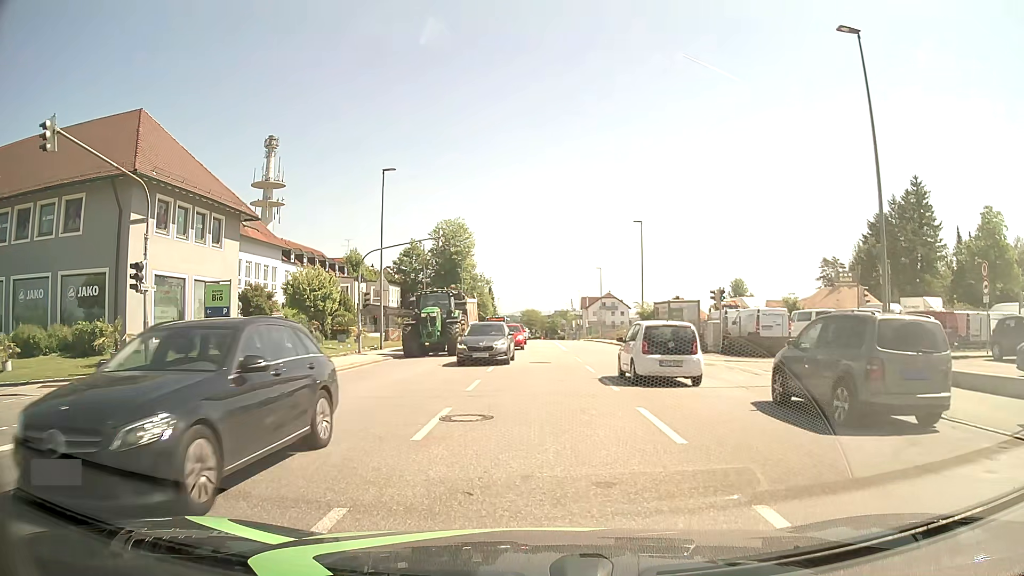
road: tertiary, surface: asphalt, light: Day
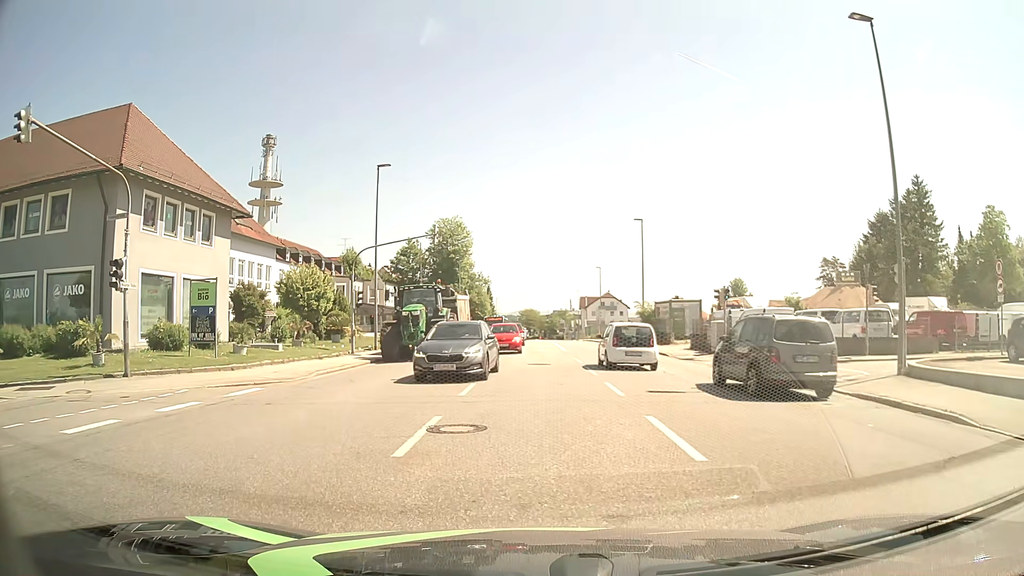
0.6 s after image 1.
(0.0, +0.9) m; +2°
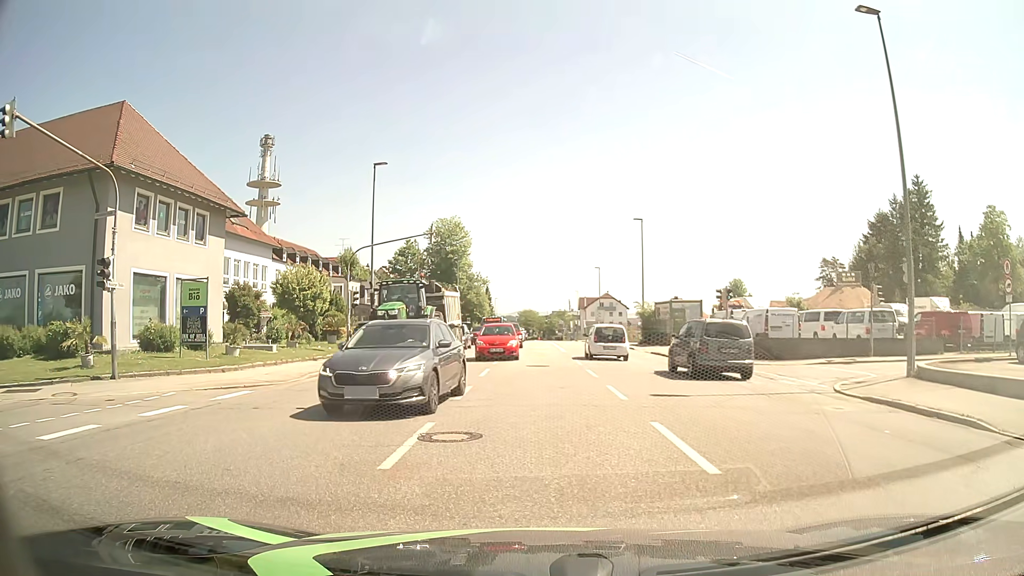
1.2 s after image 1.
(0.0, +0.5) m; 0°
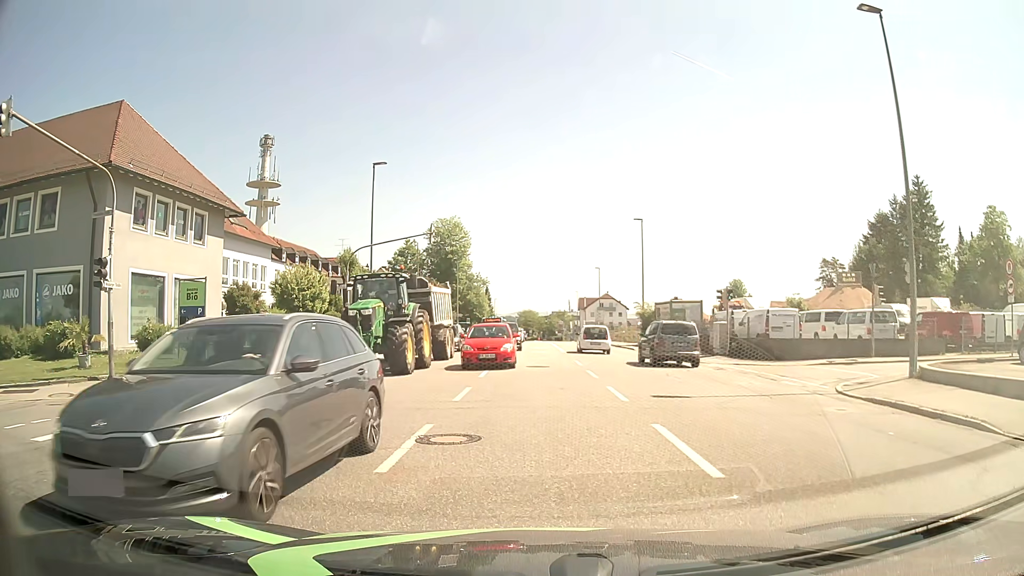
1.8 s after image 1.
(0.0, +0.2) m; 0°
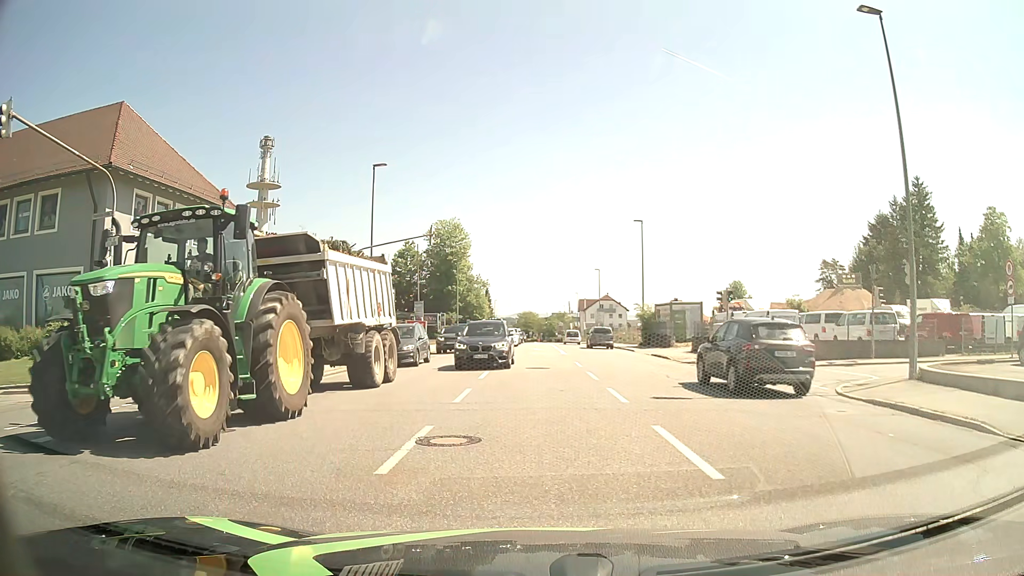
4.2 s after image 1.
(0.0, +0.1) m; 0°
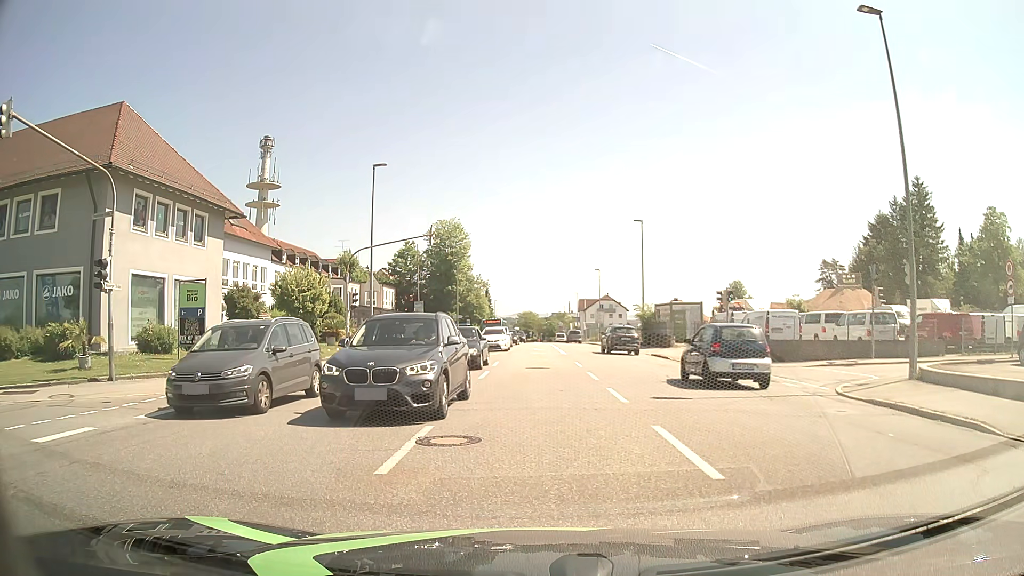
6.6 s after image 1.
(0.0, 0.0) m; 0°
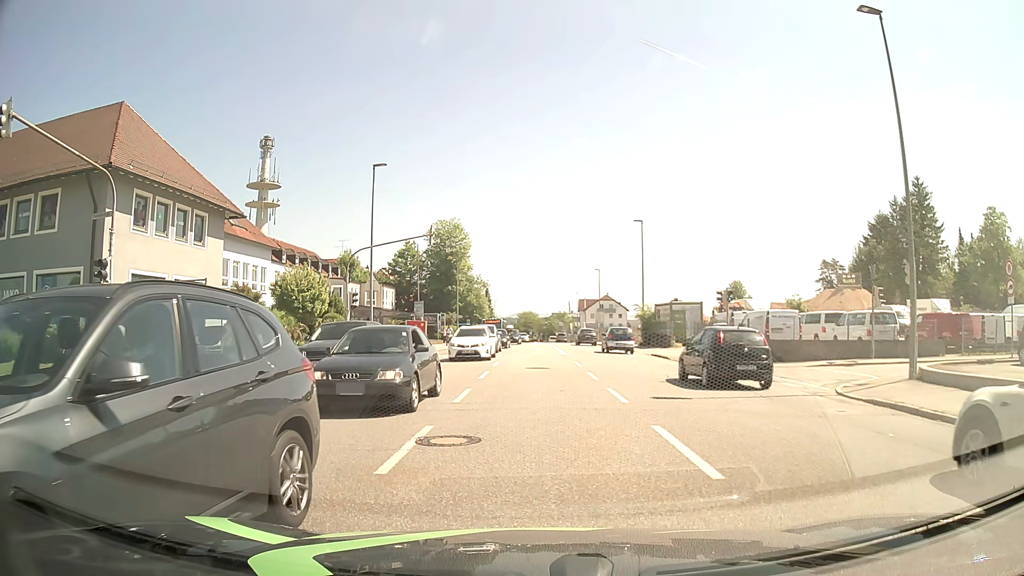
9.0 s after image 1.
(0.0, 0.0) m; 0°
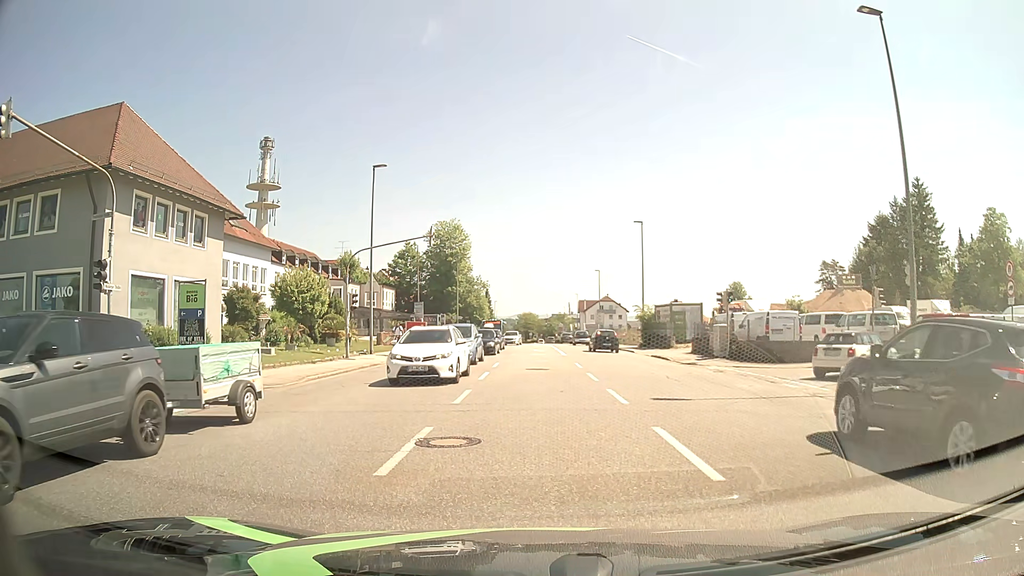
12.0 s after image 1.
(0.0, 0.0) m; 0°
